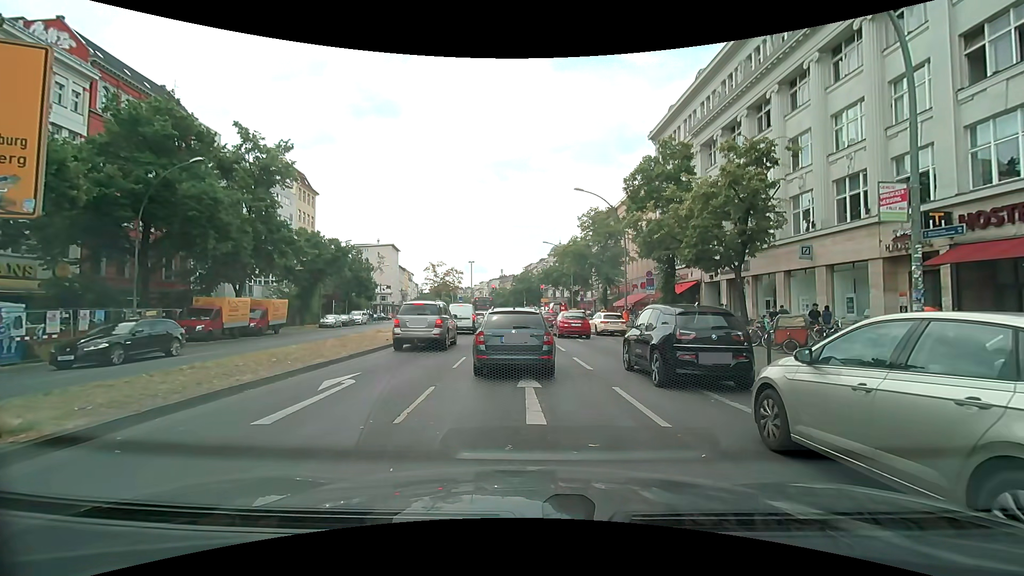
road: primary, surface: asphalt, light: Day
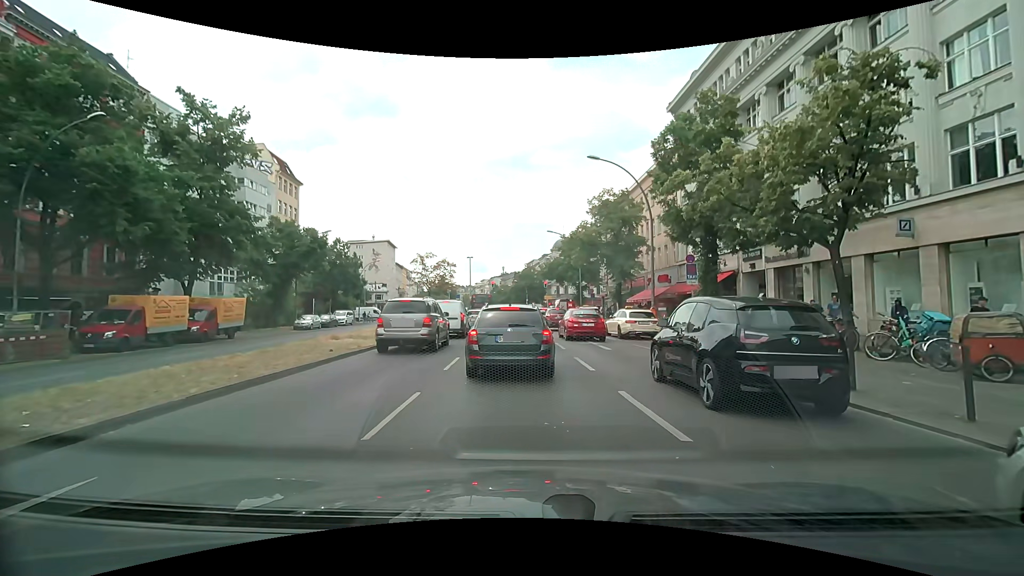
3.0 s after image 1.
(+0.2, +7.2) m; +1°
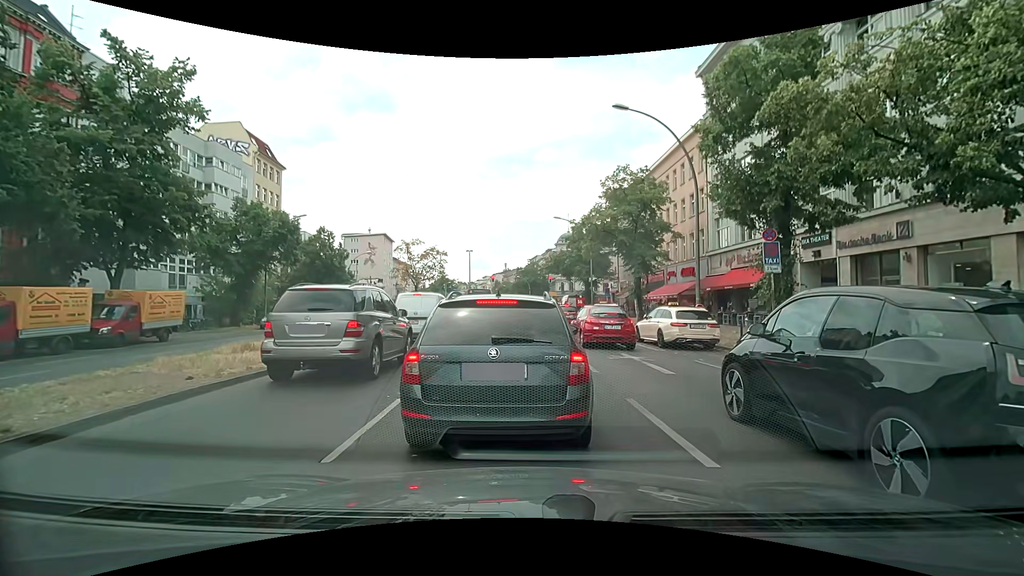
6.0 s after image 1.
(0.0, +6.6) m; +2°
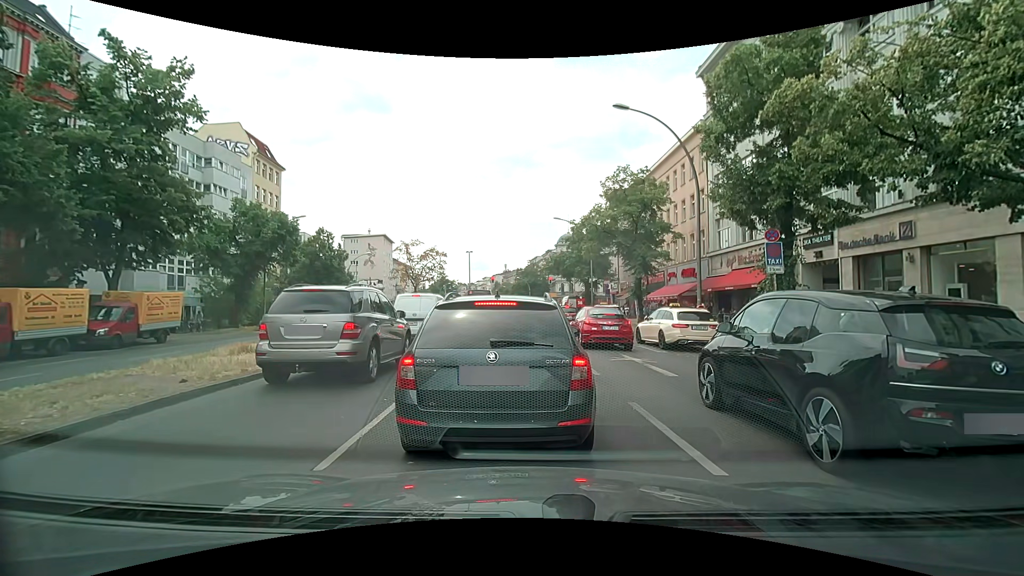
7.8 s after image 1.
(0.0, +0.2) m; 0°
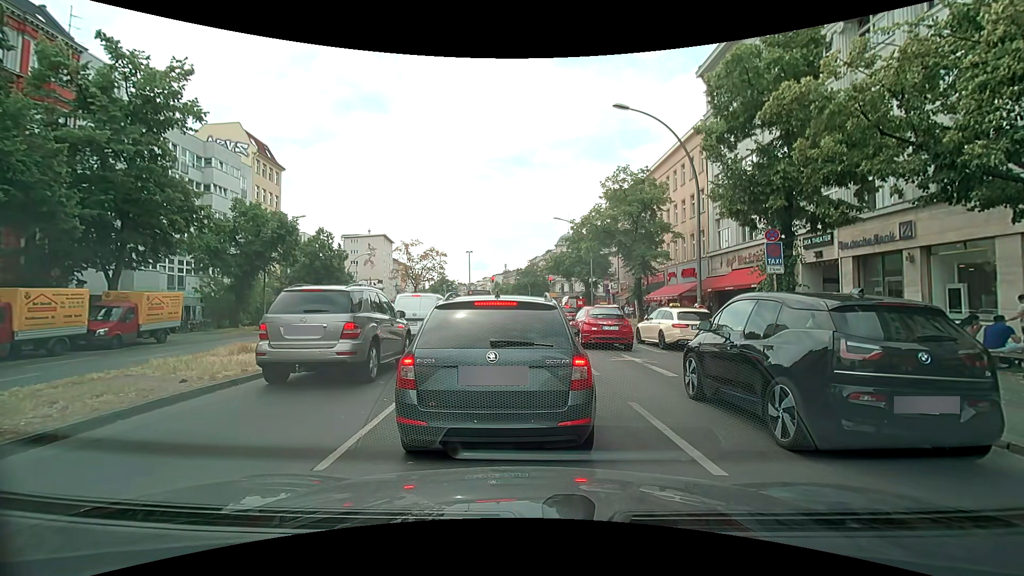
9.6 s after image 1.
(0.0, 0.0) m; 0°
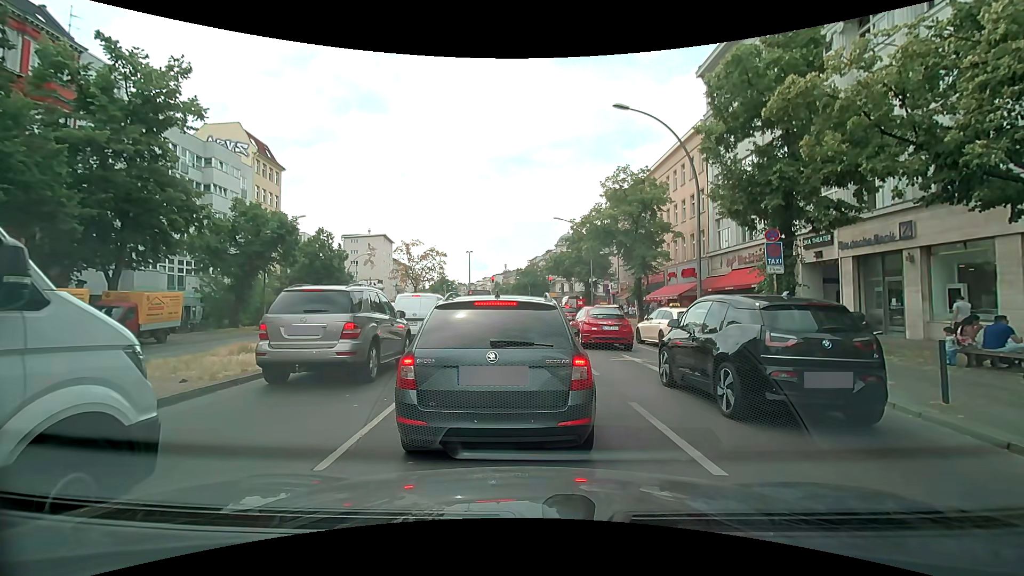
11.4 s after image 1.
(0.0, 0.0) m; 0°
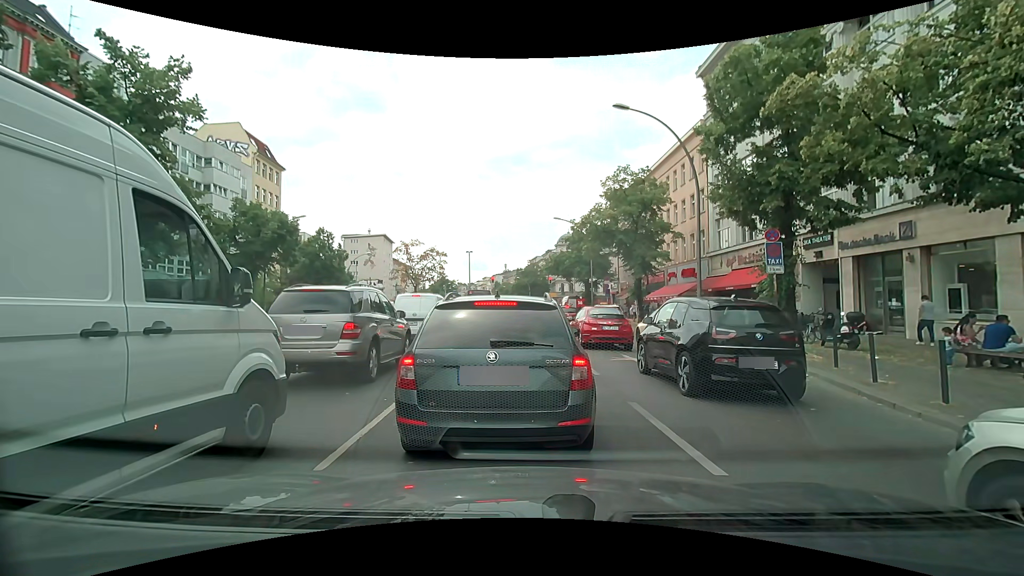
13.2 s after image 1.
(0.0, 0.0) m; 0°
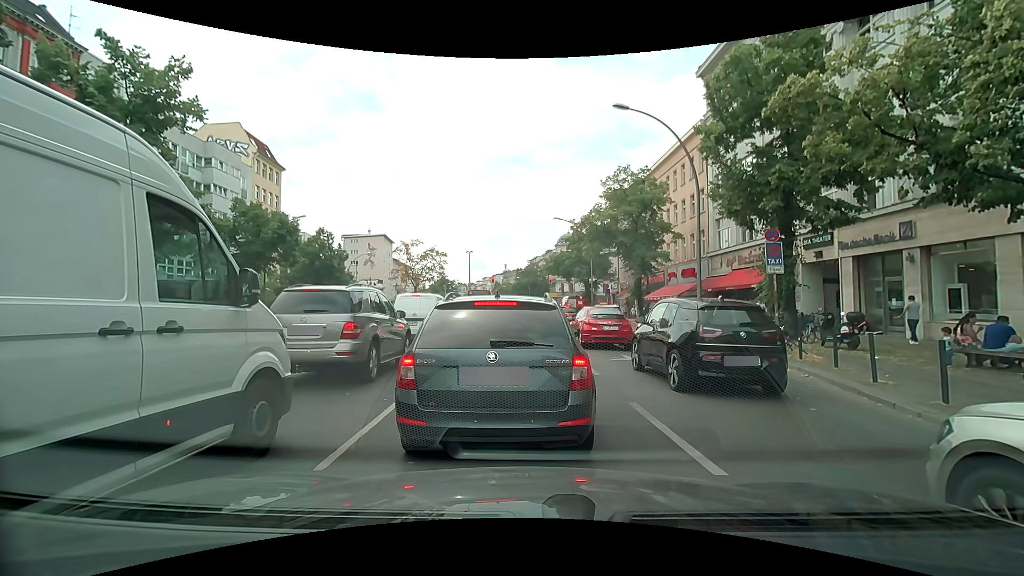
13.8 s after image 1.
(0.0, 0.0) m; 0°
